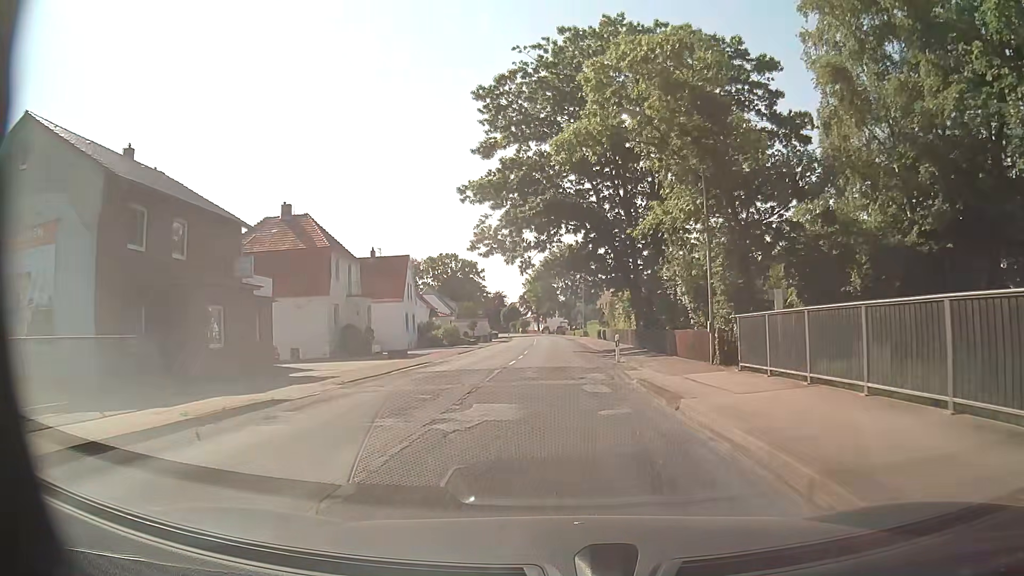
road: secondary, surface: paved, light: Day
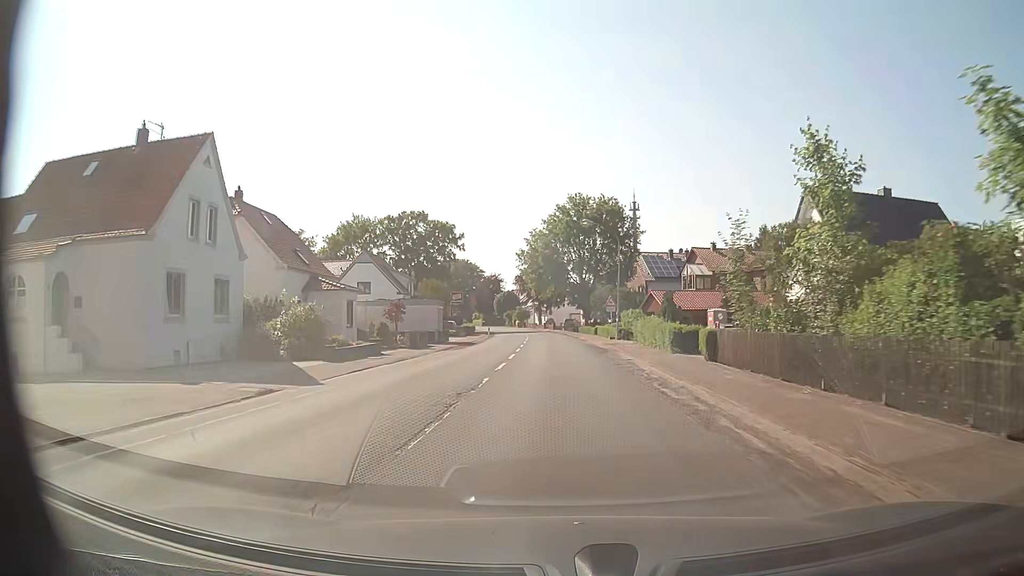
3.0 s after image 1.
(+0.1, +41.7) m; 0°
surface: asphalt
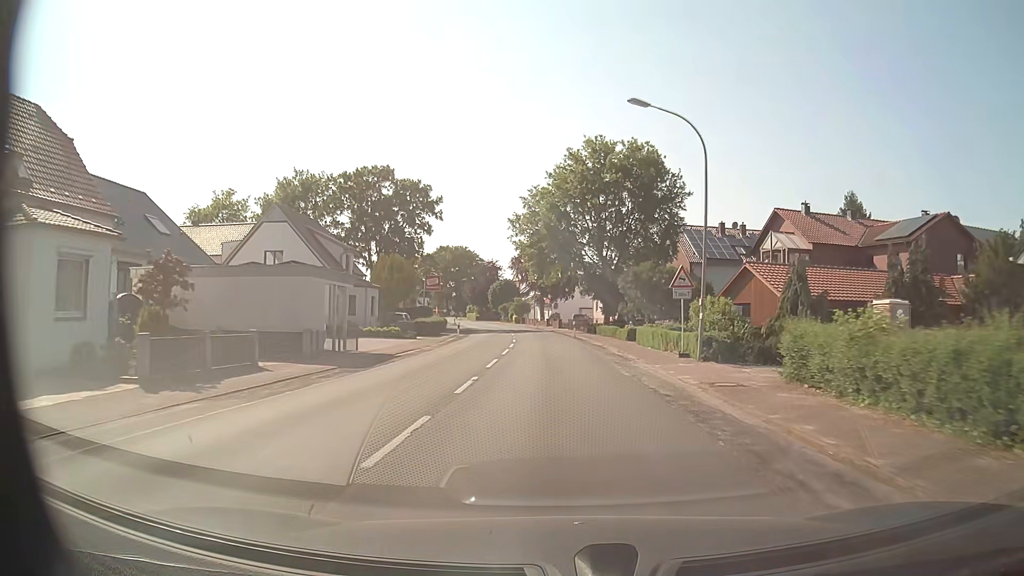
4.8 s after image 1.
(-0.1, +25.1) m; -1°
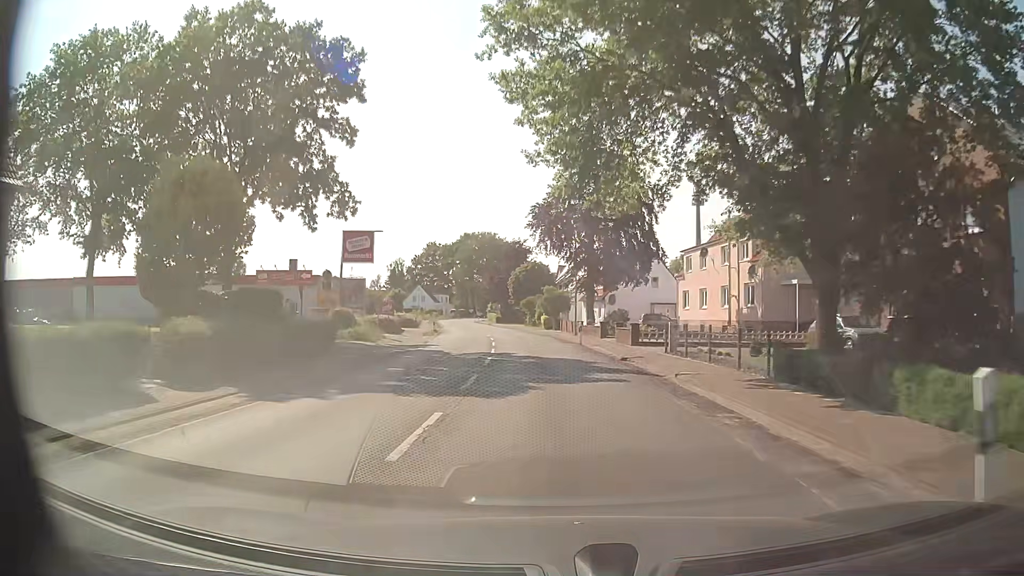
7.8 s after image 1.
(-0.8, +42.0) m; -3°
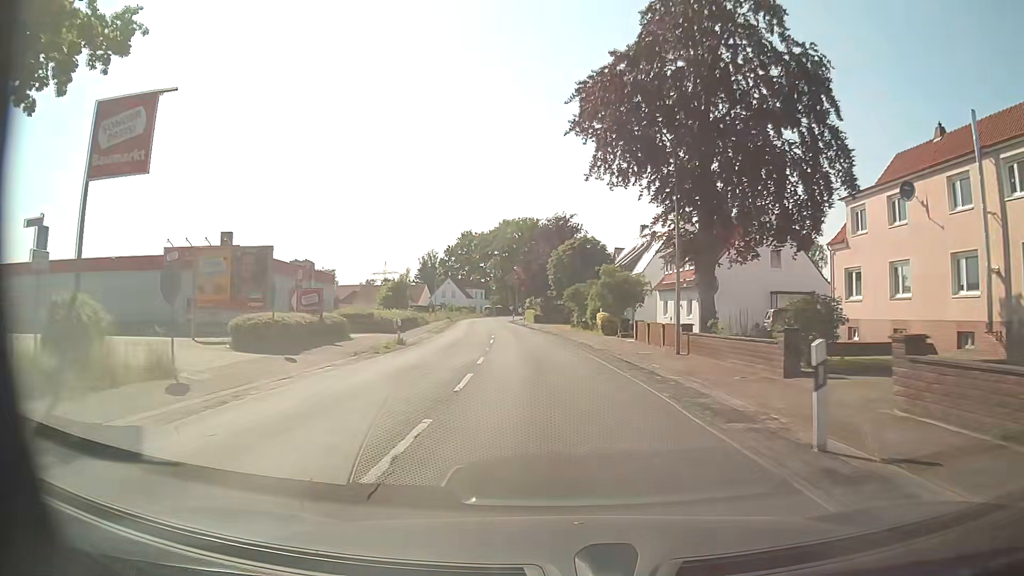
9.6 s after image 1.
(-1.0, +25.2) m; -3°
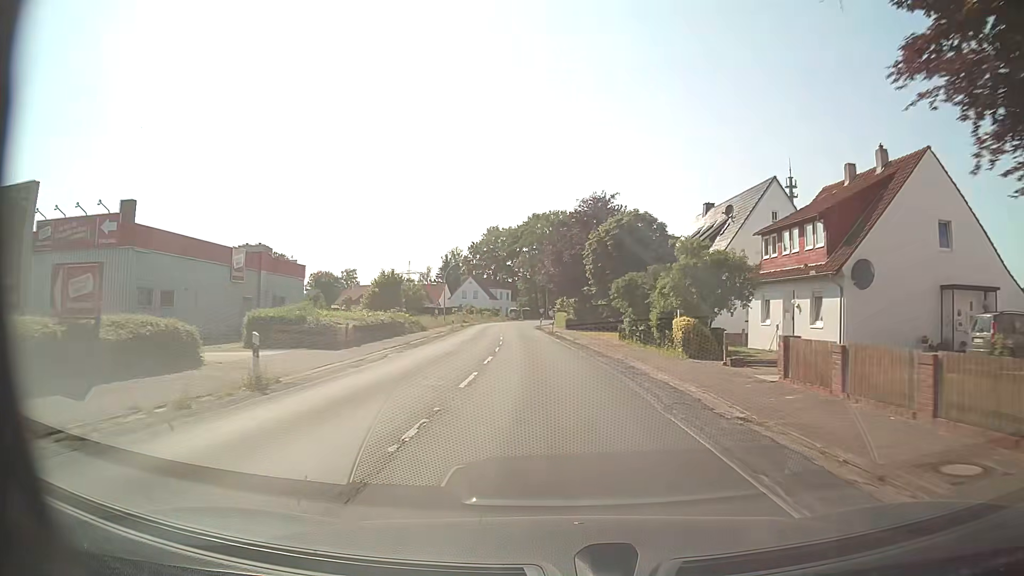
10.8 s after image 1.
(-0.8, +16.8) m; -4°
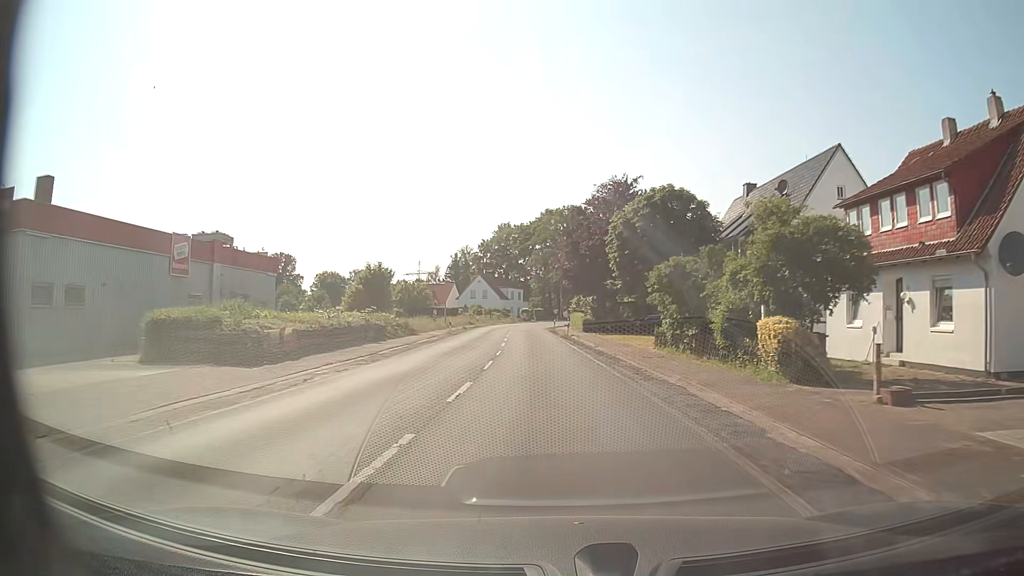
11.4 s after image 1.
(-0.1, +8.4) m; -2°
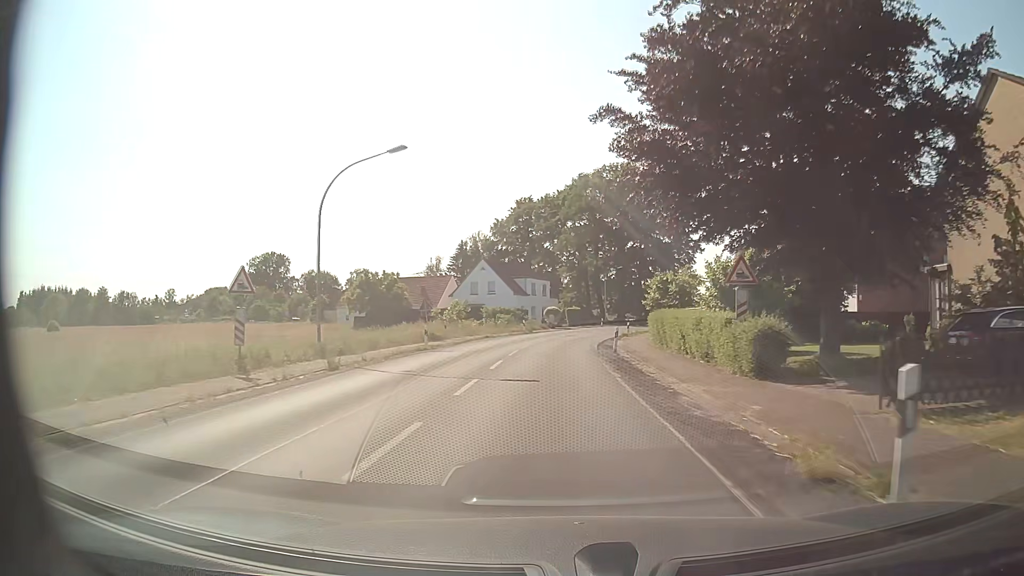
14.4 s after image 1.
(-1.1, +41.9) m; -3°
(0, +10) (0, +20) (+1, +30) (+1, +40) (+3, +50) (+5, +60) (+7, +69) (+10, +79) (+14, +88) (+18, +97) m
